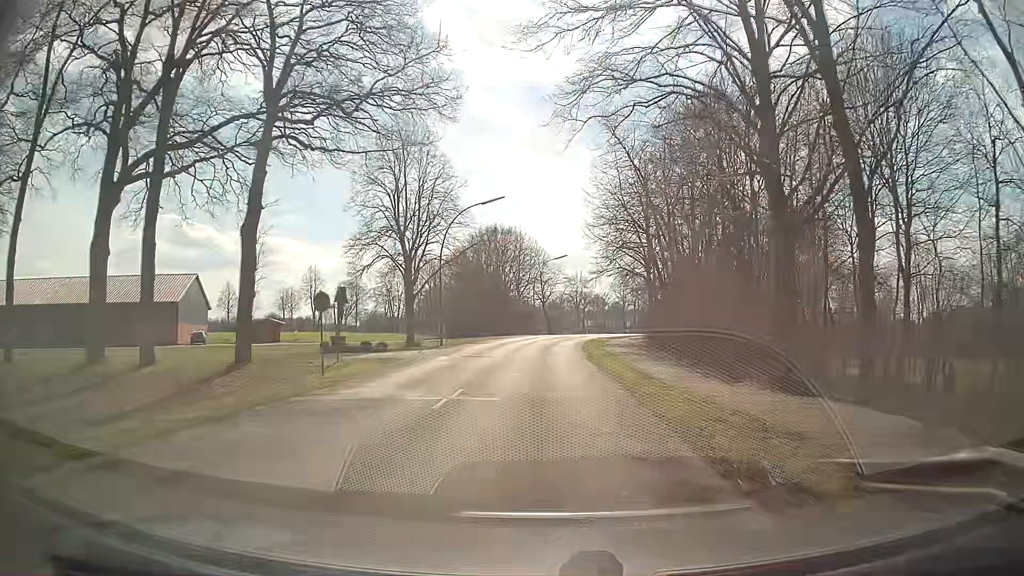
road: residential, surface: asphalt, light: Day
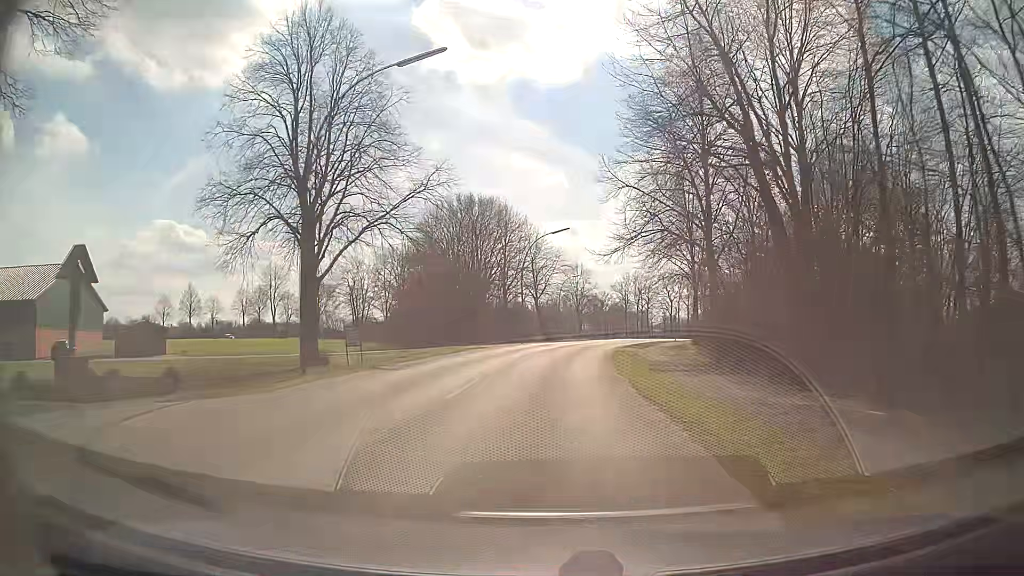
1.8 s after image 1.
(-0.1, +23.2) m; 0°
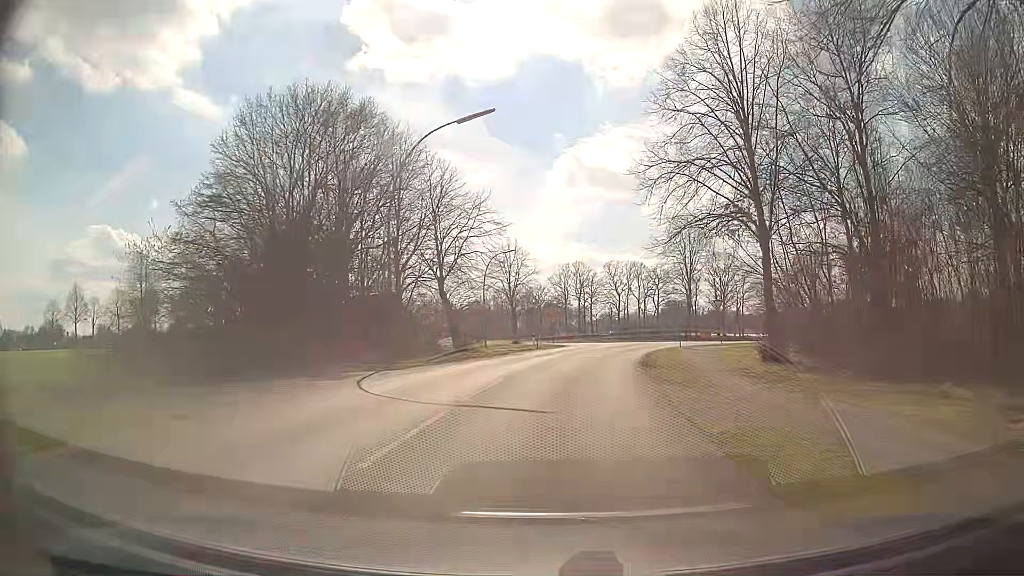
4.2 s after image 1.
(+0.9, +29.6) m; +5°
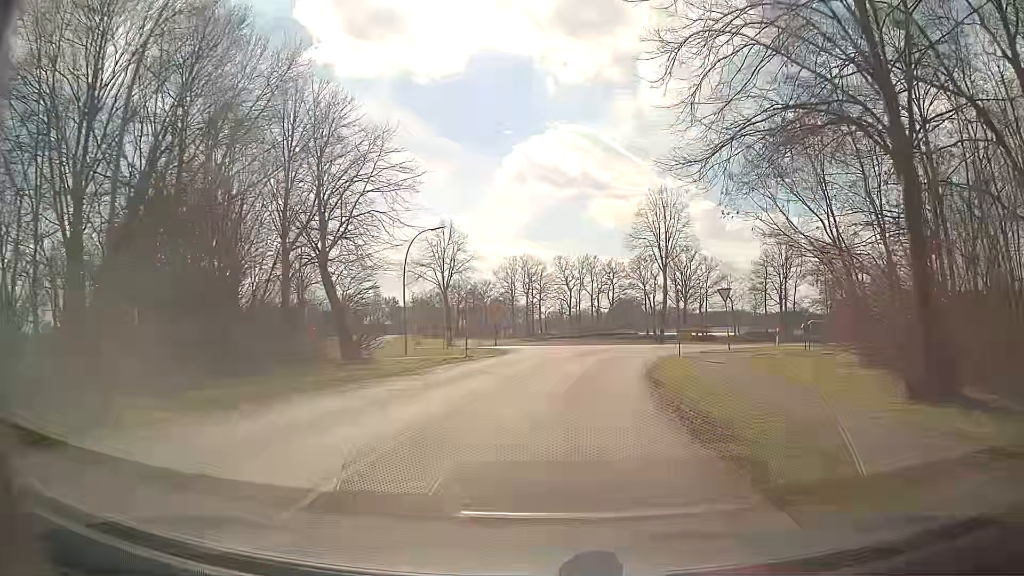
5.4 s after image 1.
(+0.6, +13.9) m; +5°
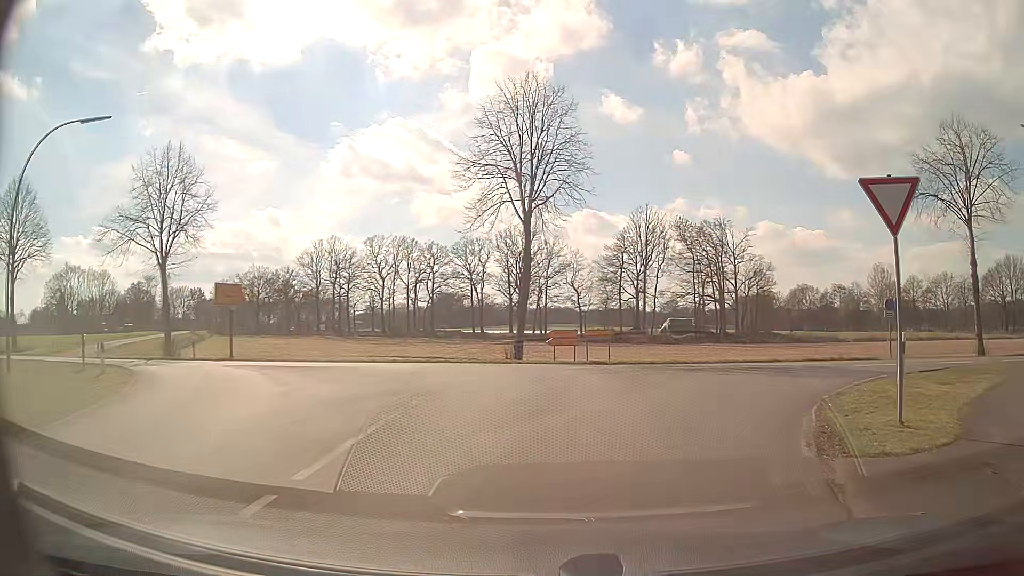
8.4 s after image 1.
(+2.2, +26.0) m; +15°
